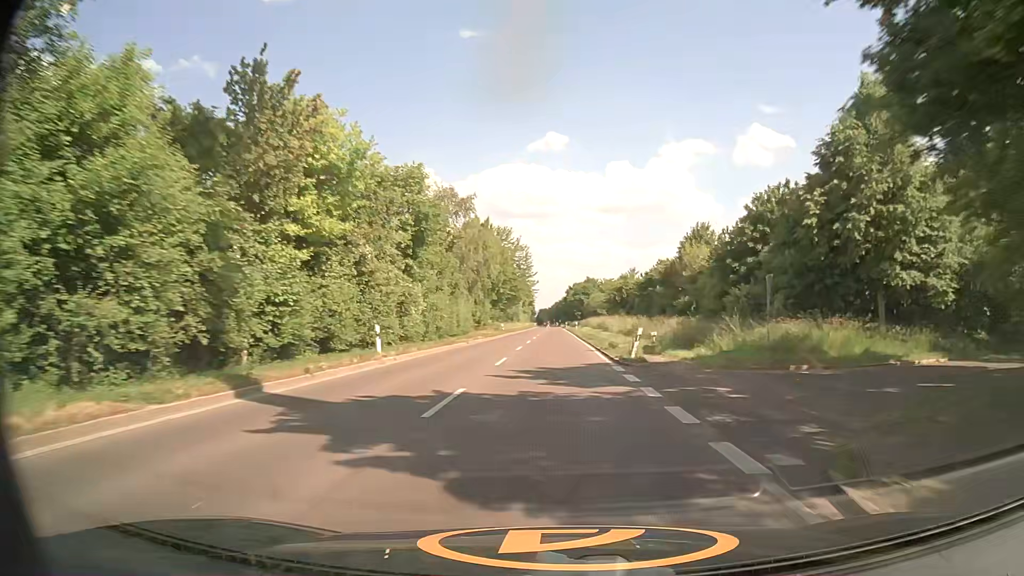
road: secondary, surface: asphalt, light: Day
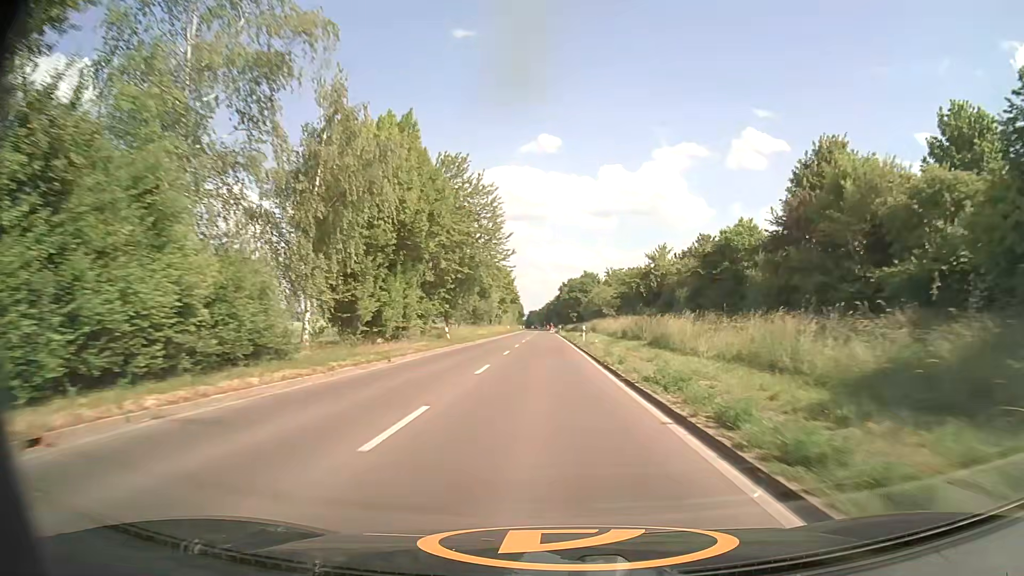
(0.0, +37.8) m; 0°
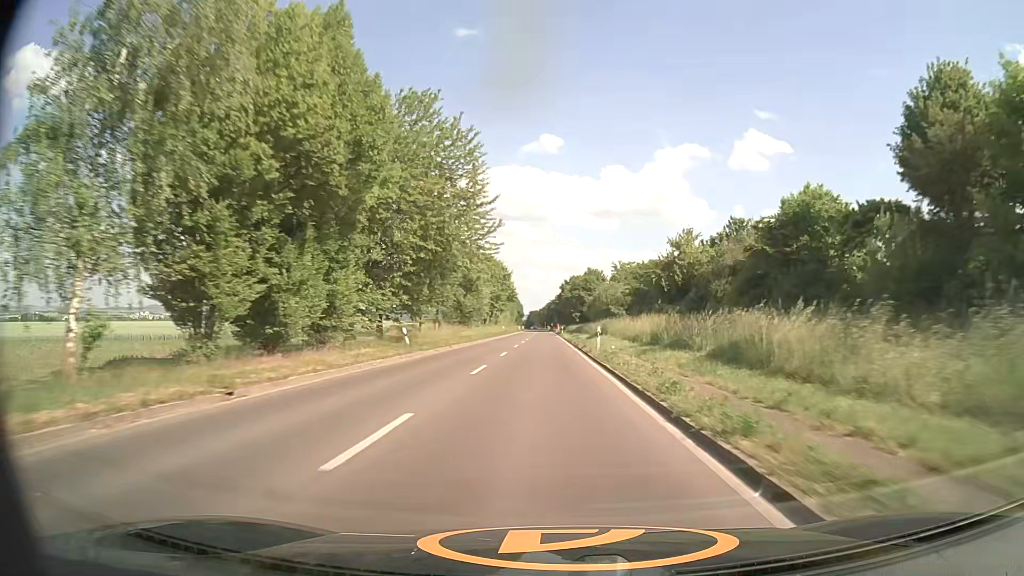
(0.0, +13.1) m; 0°
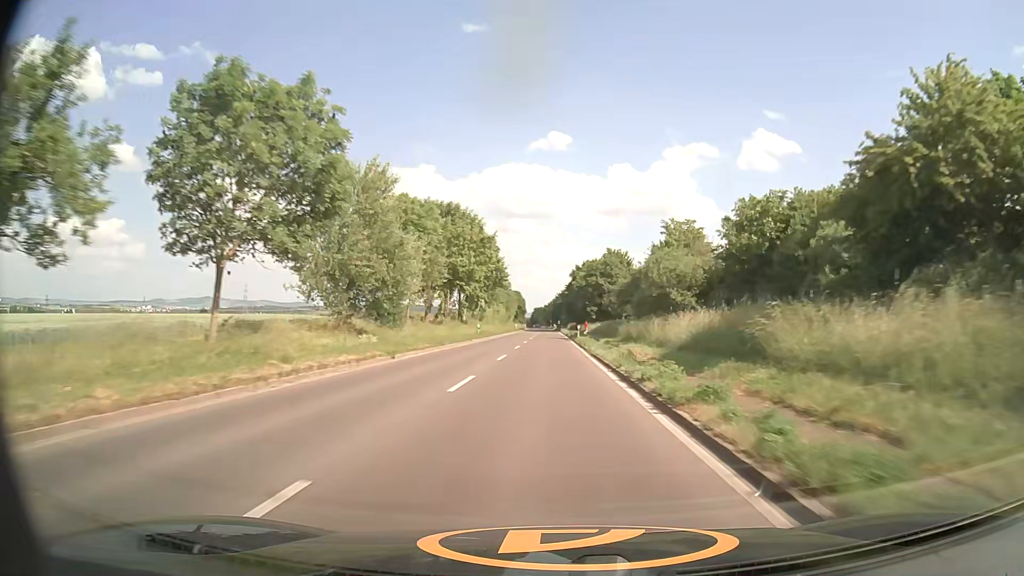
(-0.2, +41.2) m; -1°
